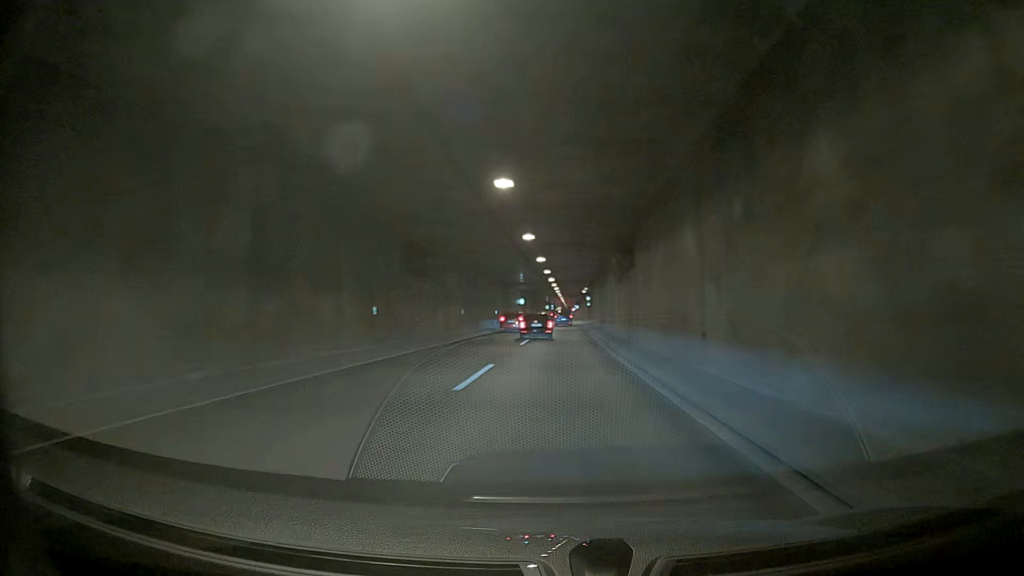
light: Day
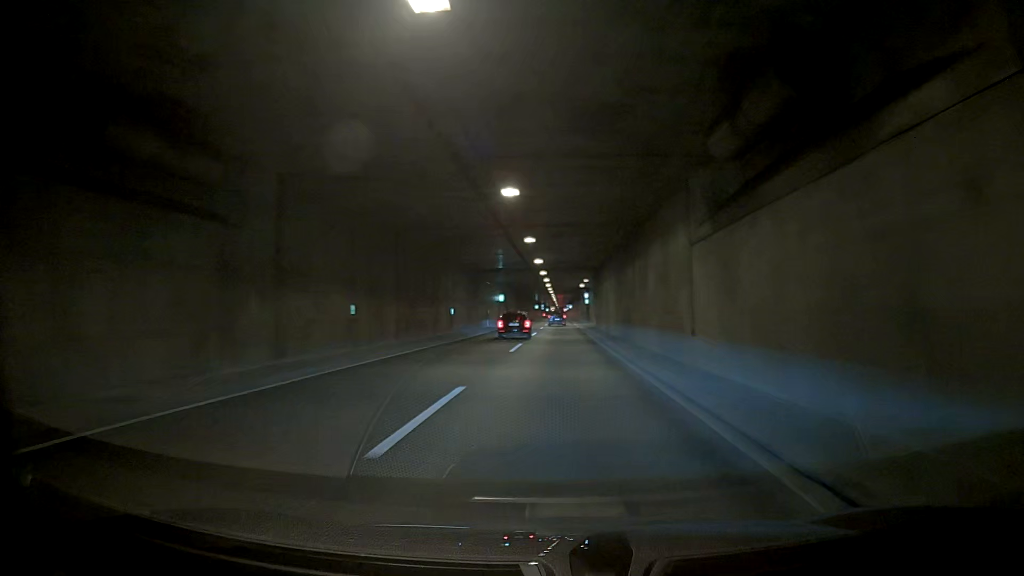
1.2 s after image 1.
(0.0, +23.7) m; 0°
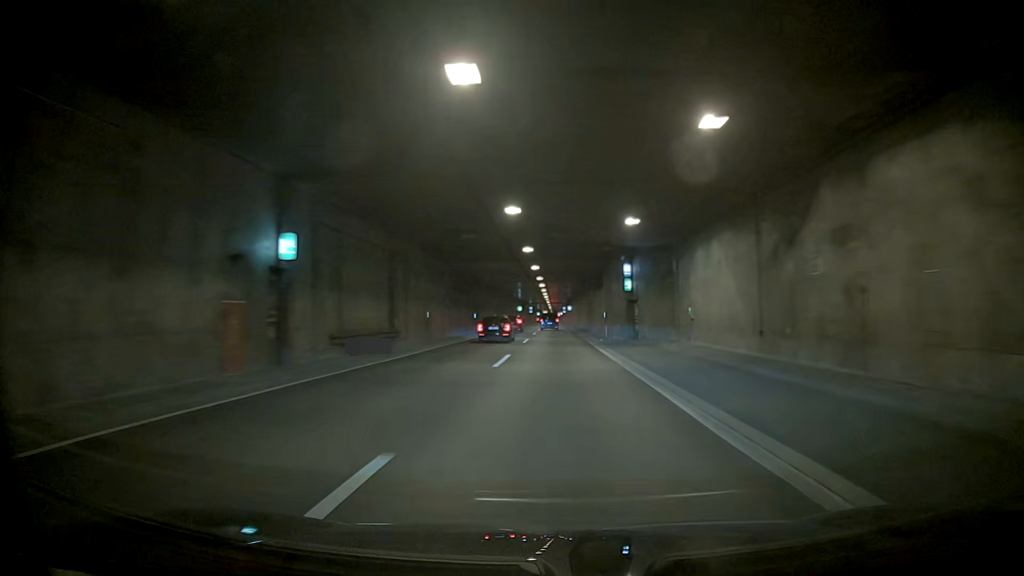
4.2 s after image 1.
(0.0, +60.3) m; 0°
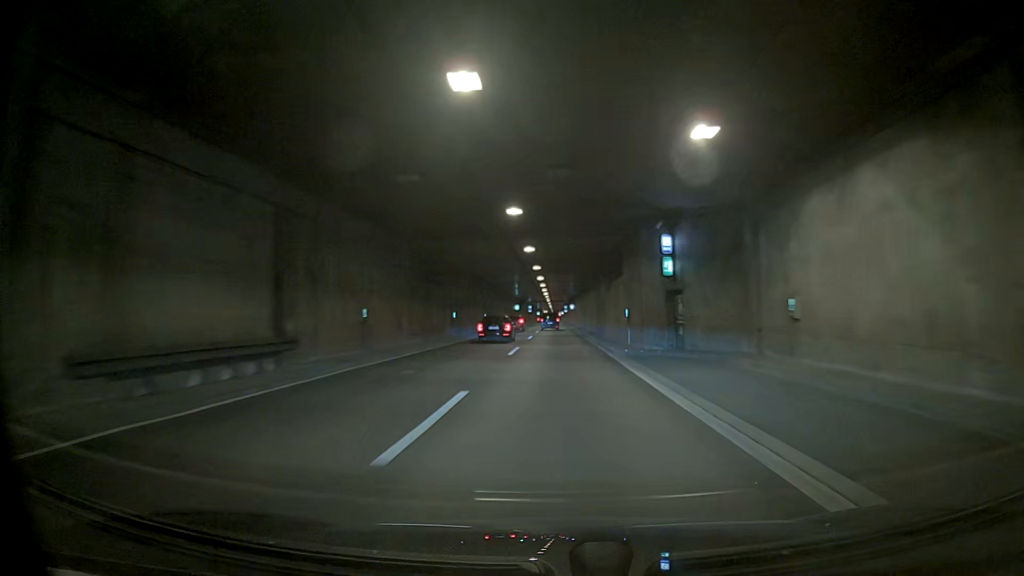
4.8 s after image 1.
(0.0, +12.3) m; 0°
